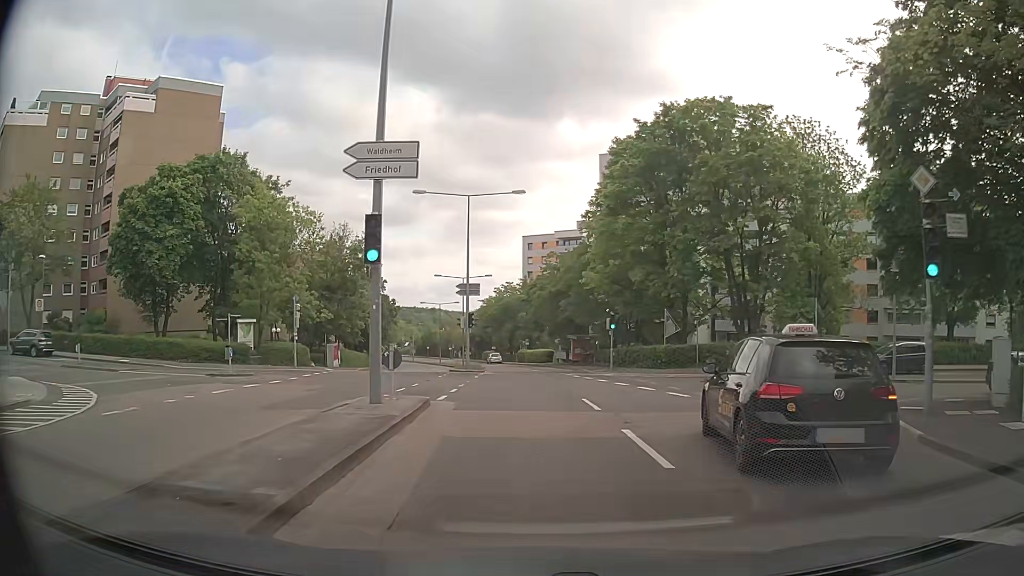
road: secondary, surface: asphalt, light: Day
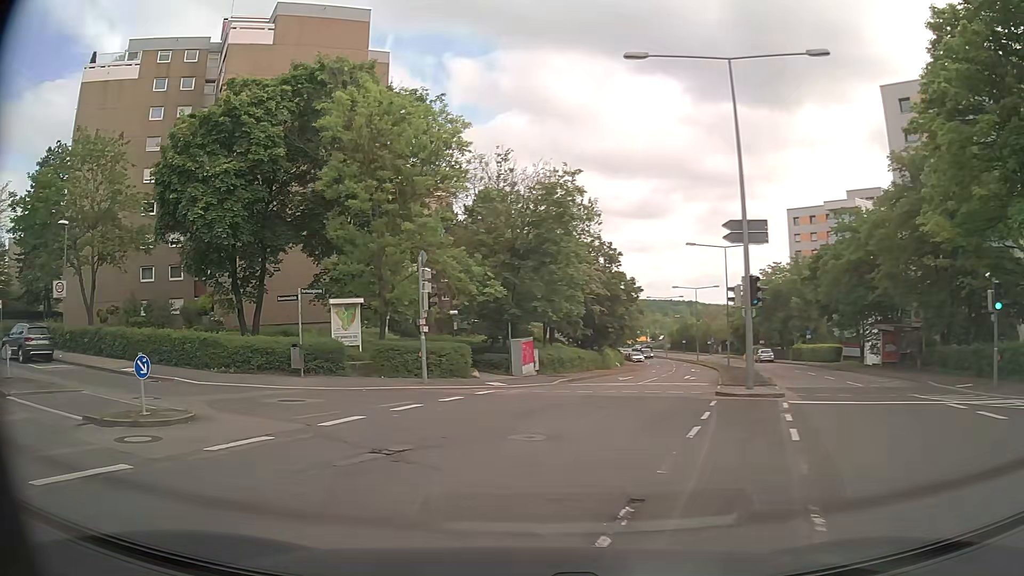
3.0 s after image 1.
(-1.7, +19.0) m; -22°
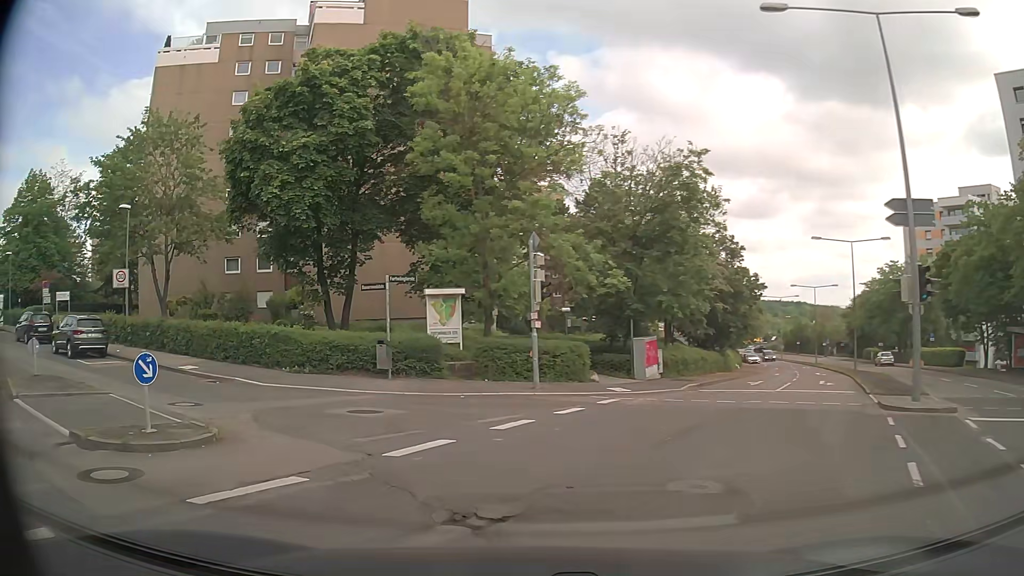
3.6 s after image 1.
(-0.3, +3.5) m; -9°
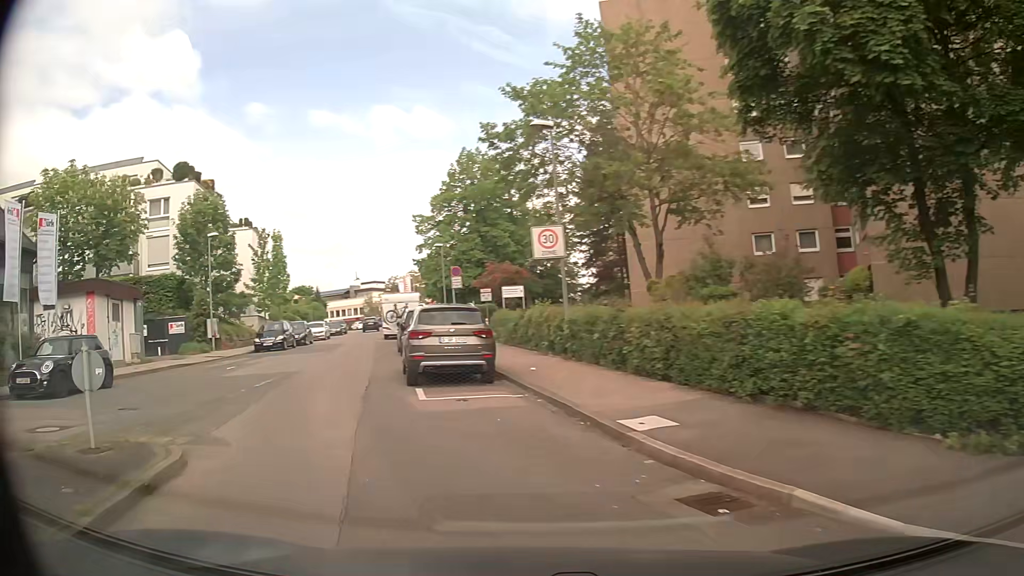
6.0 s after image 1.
(-4.9, +13.5) m; -46°
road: residential
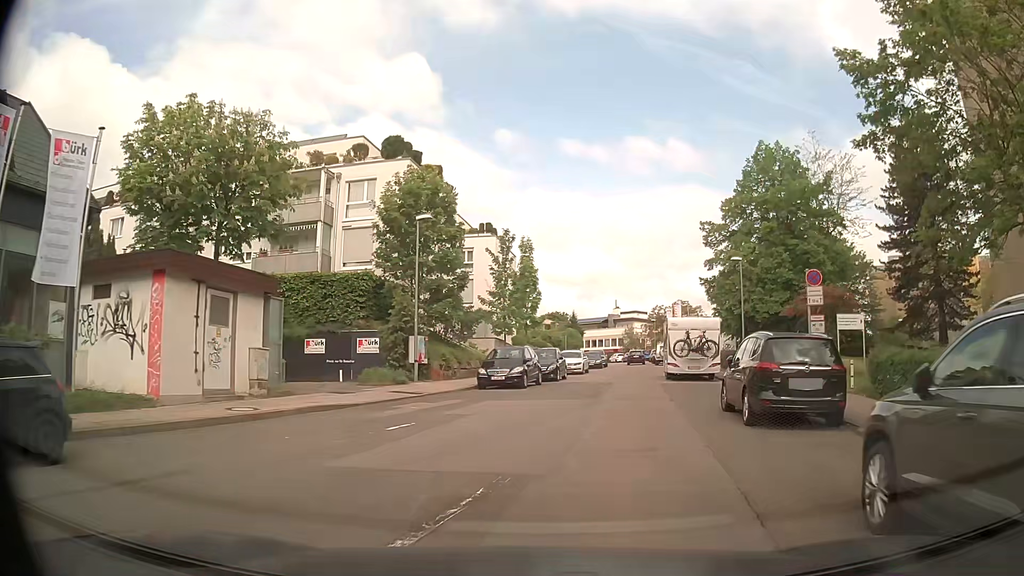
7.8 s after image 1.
(-3.2, +11.3) m; -22°
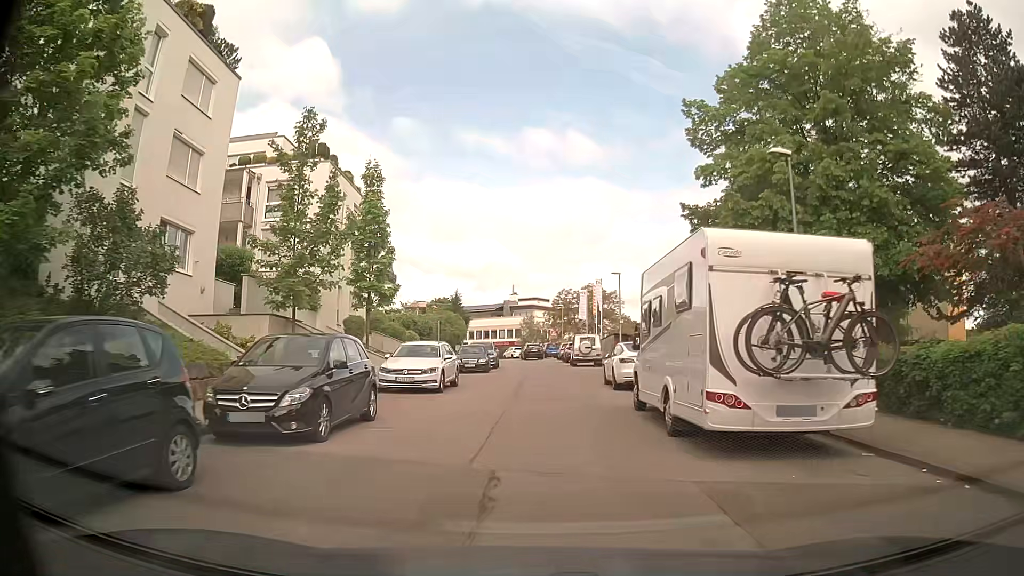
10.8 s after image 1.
(+2.8, +21.3) m; +10°
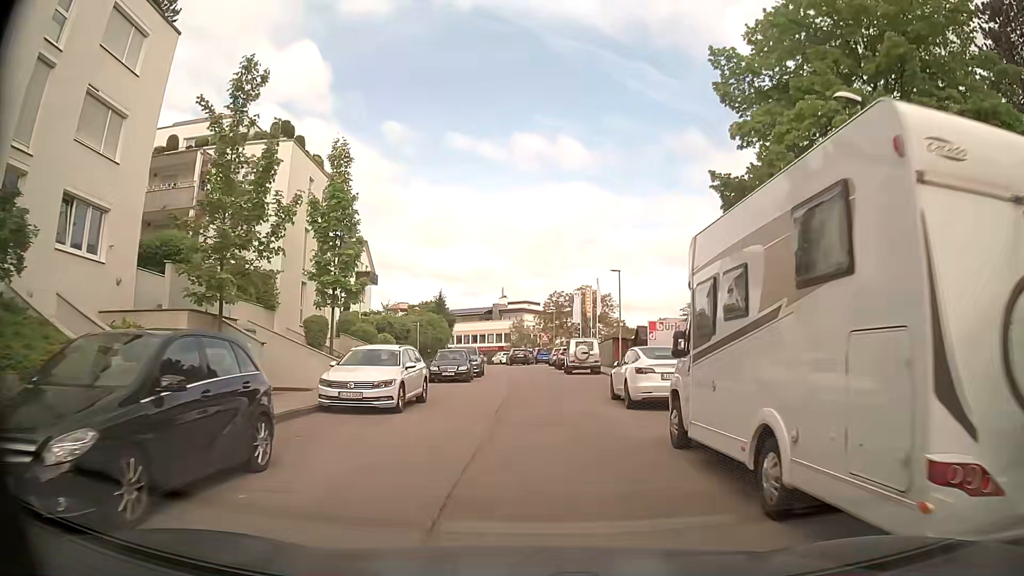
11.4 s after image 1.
(0.0, +4.8) m; 0°
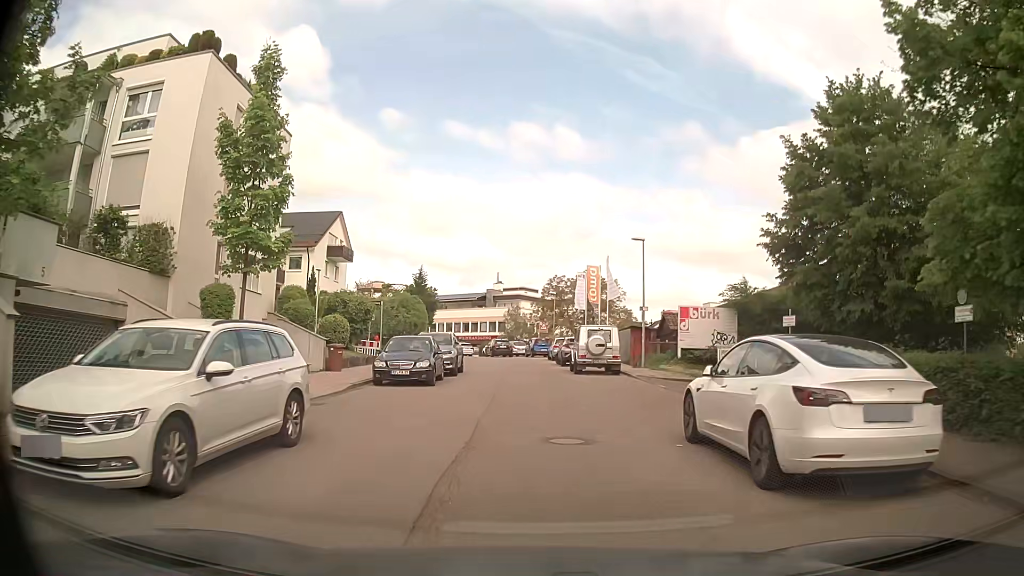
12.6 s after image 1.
(0.0, +9.5) m; +1°
(0, +10) (0, +20) (0, +30) (-1, +40) (-1, +50) (-3, +60) (-7, +69) (-11, +78) (-15, +87) (-20, +96) m
